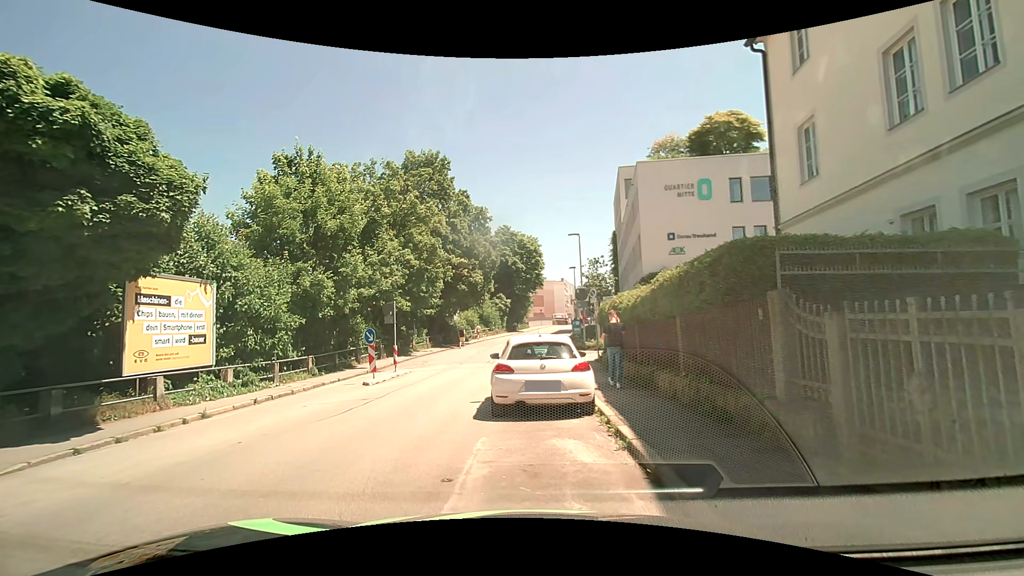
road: residential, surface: asphalt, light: Day
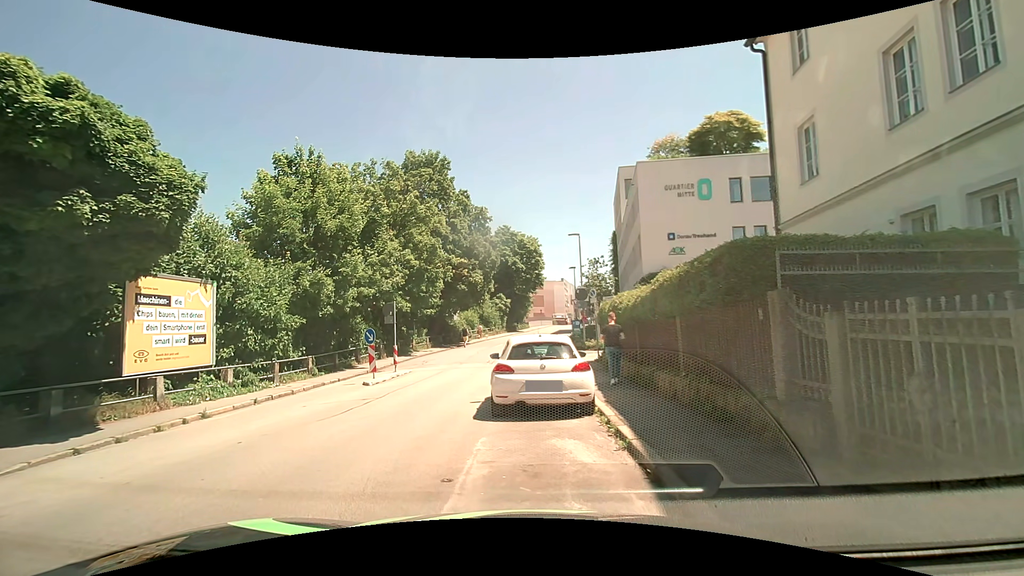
(0.0, 0.0) m; 0°
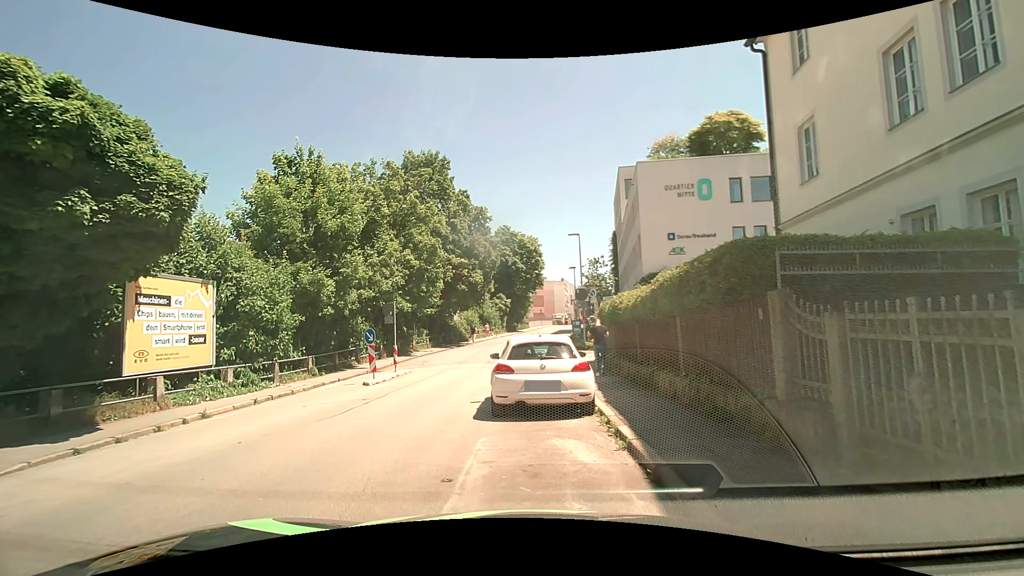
(0.0, 0.0) m; 0°
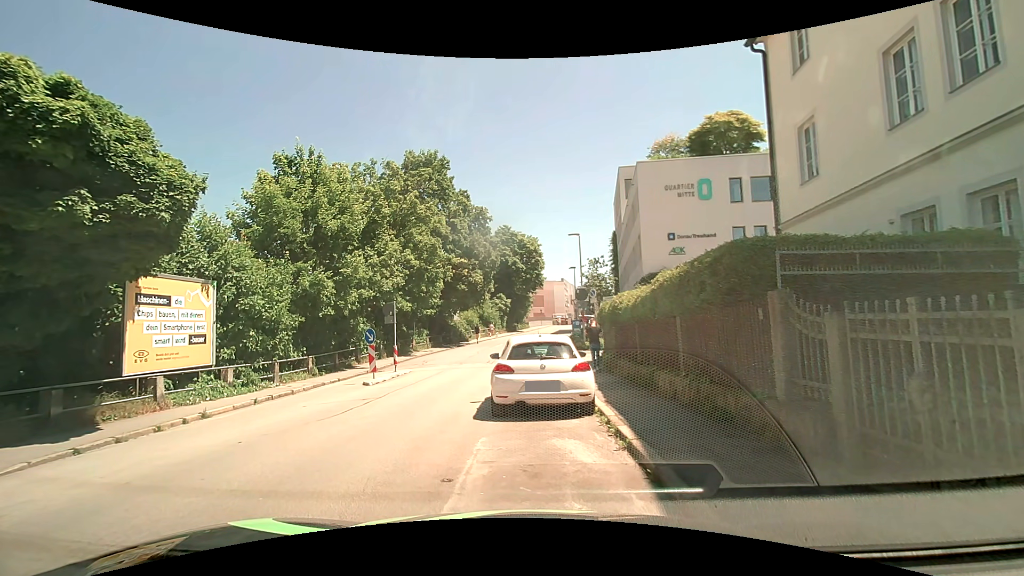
(0.0, 0.0) m; 0°
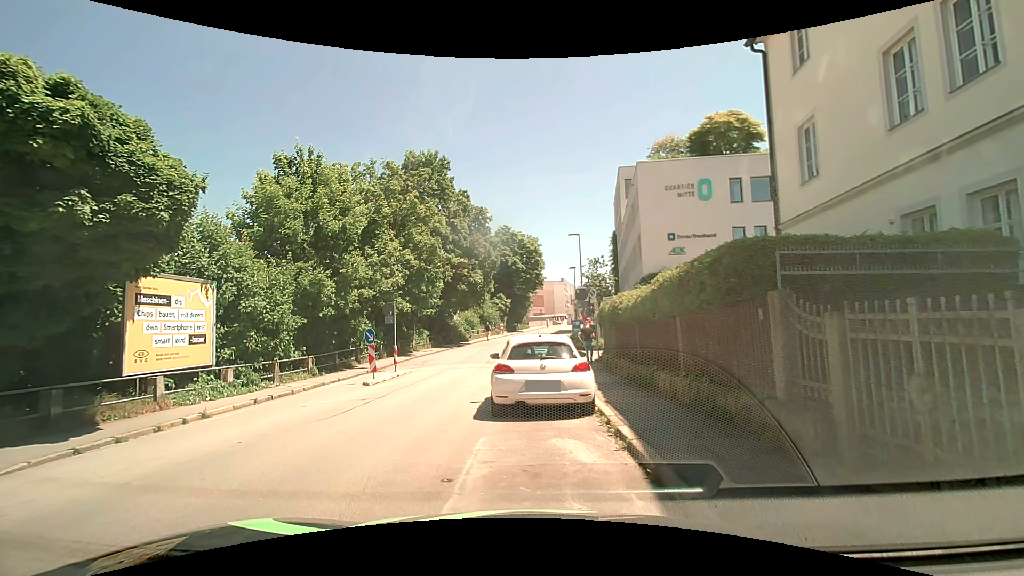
(0.0, 0.0) m; 0°
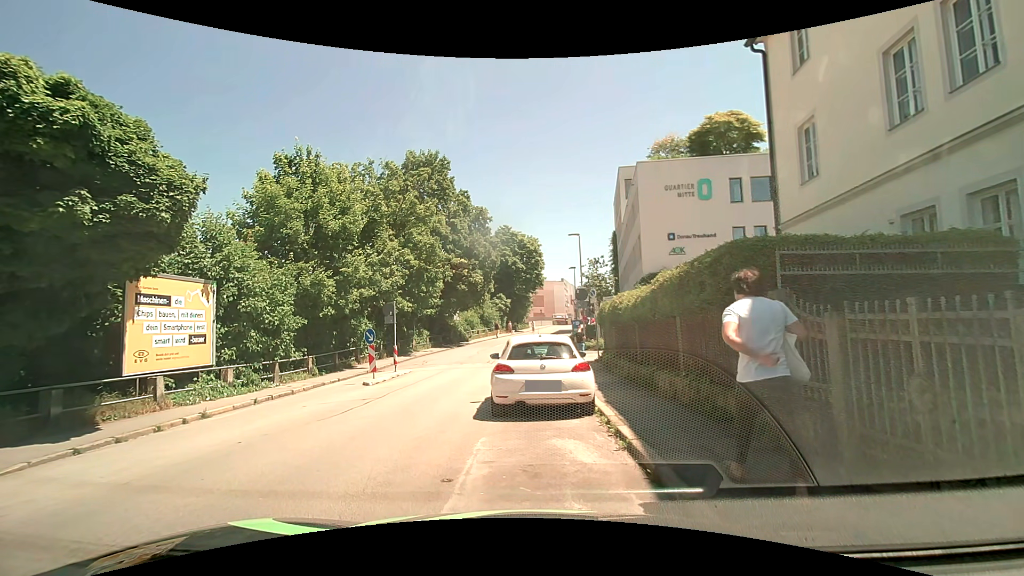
(0.0, 0.0) m; 0°
